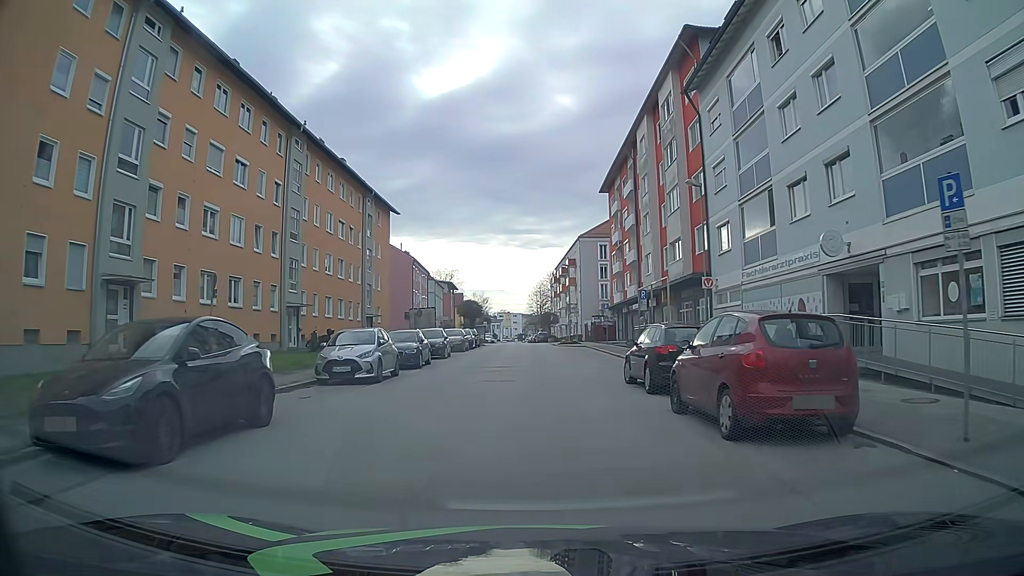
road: tertiary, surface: asphalt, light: Day
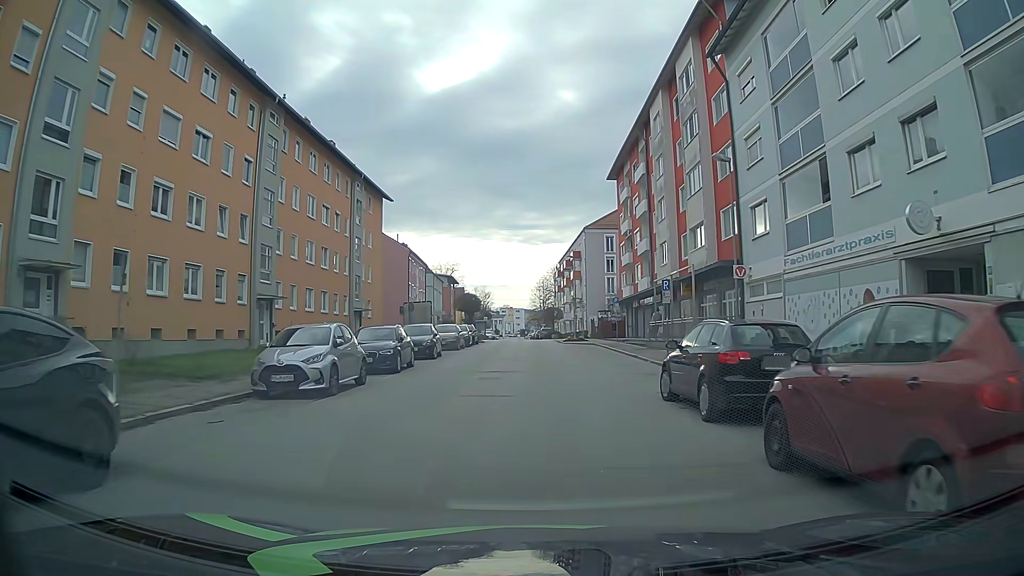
(0.0, +4.4) m; 0°
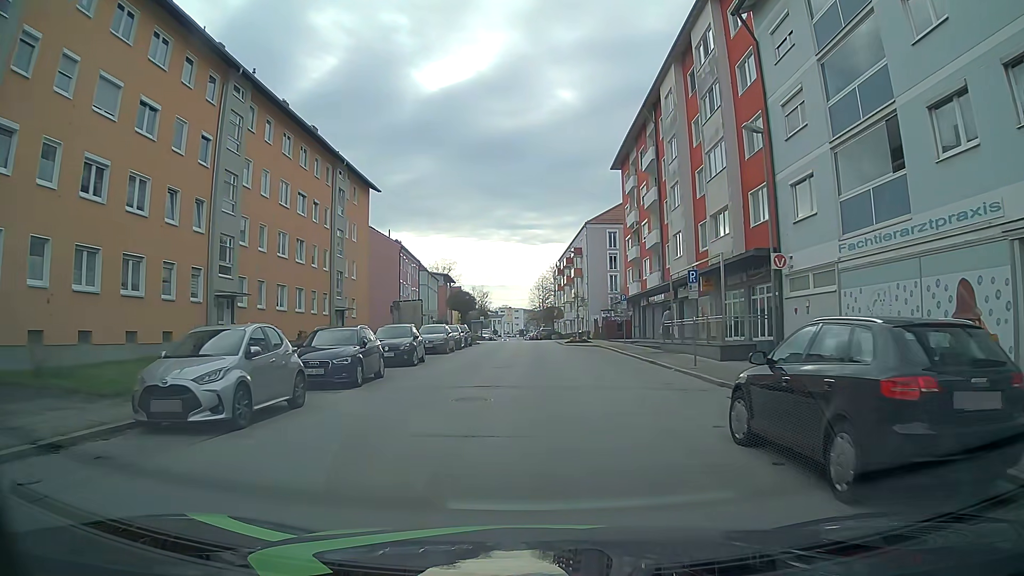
(0.0, +4.5) m; +1°
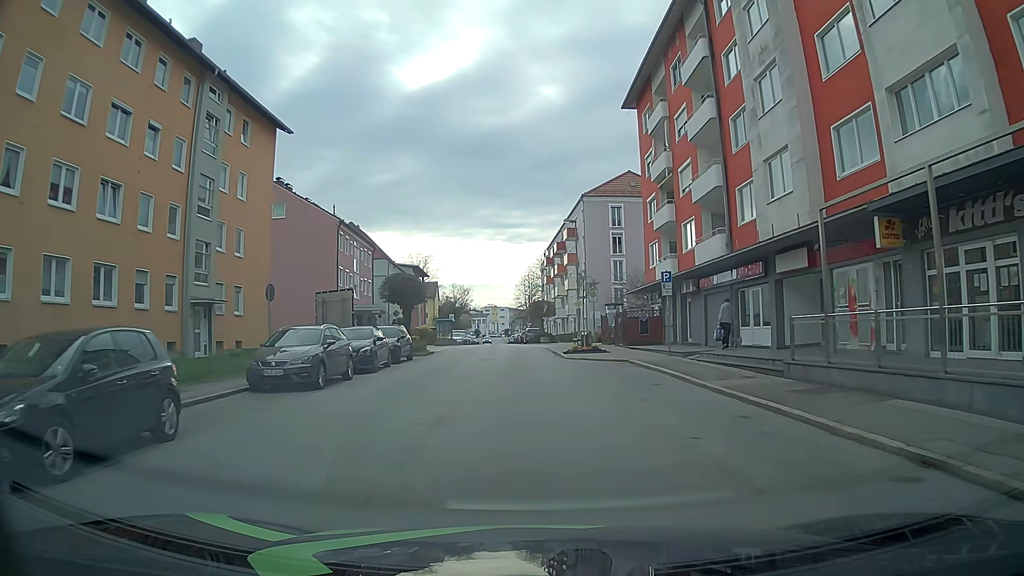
(0.0, +18.0) m; +1°
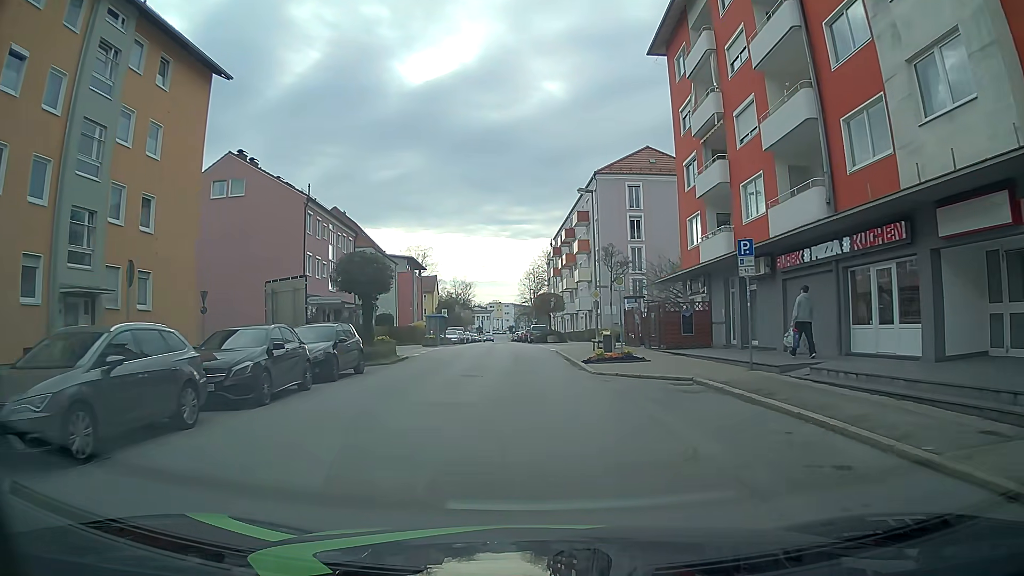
(-0.1, +9.0) m; -1°
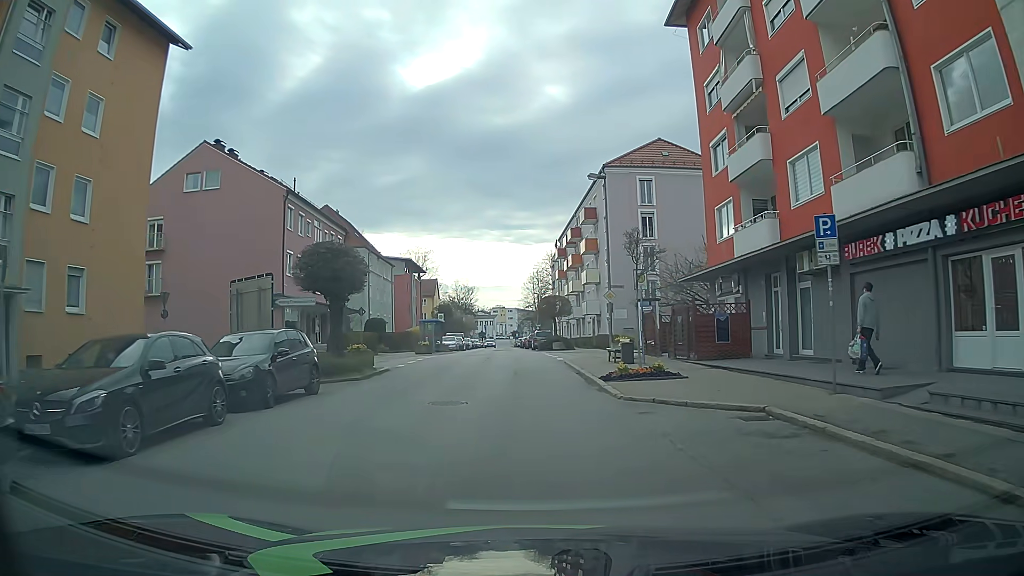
(0.0, +4.5) m; -1°
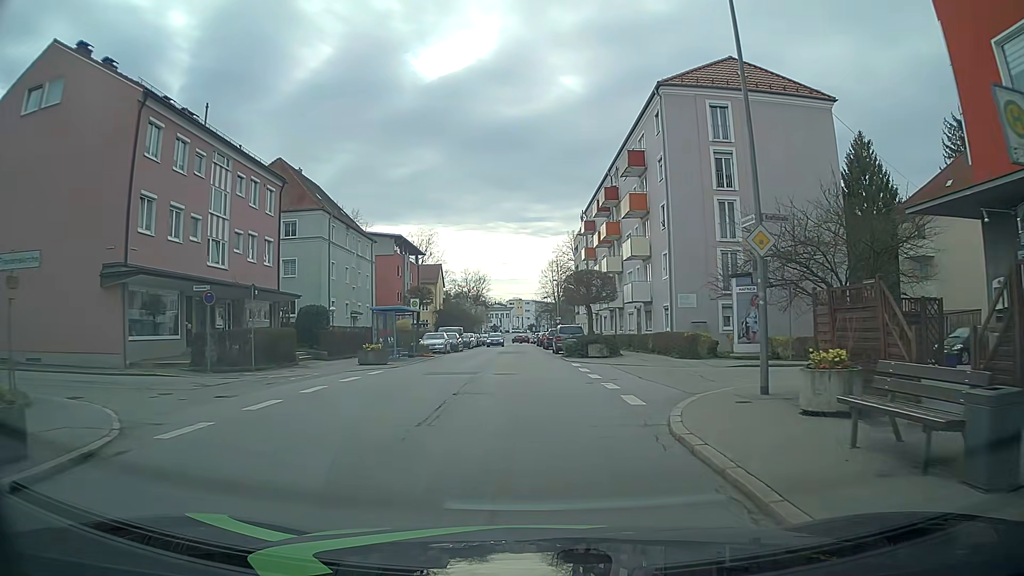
(0.0, +18.2) m; -1°
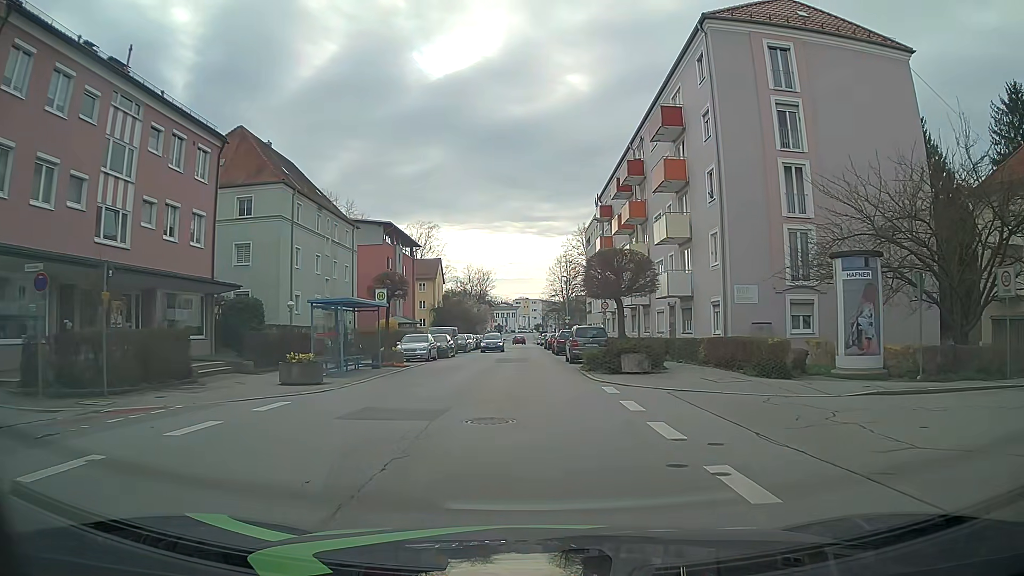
(0.0, +9.1) m; 0°
(0, +10) (0, +20) (-1, +30) (-1, +40) (-1, +50) (-2, +60) (-2, +70) (-2, +80) (-2, +90) (-2, +100) m
